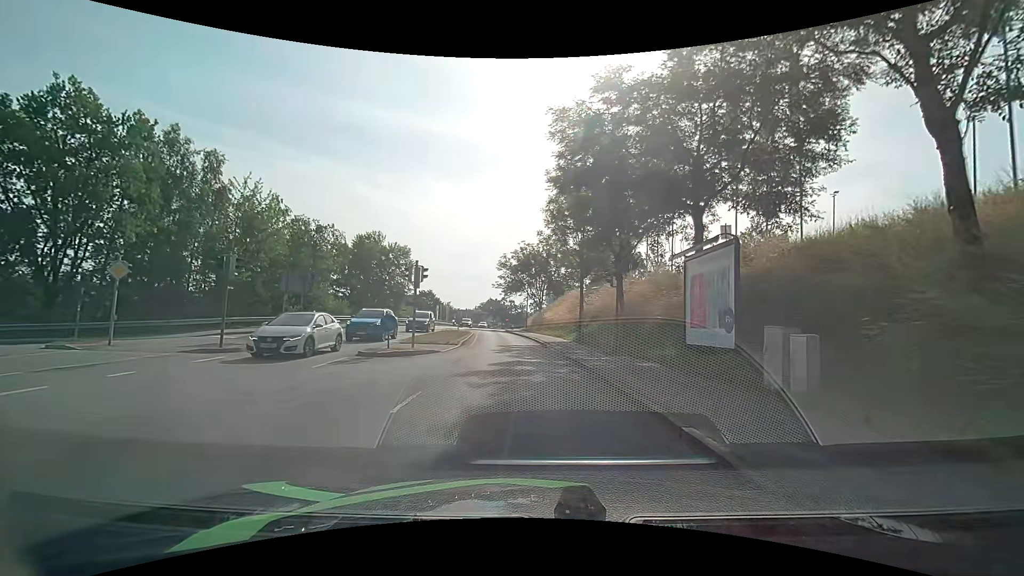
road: tertiary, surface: asphalt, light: Day
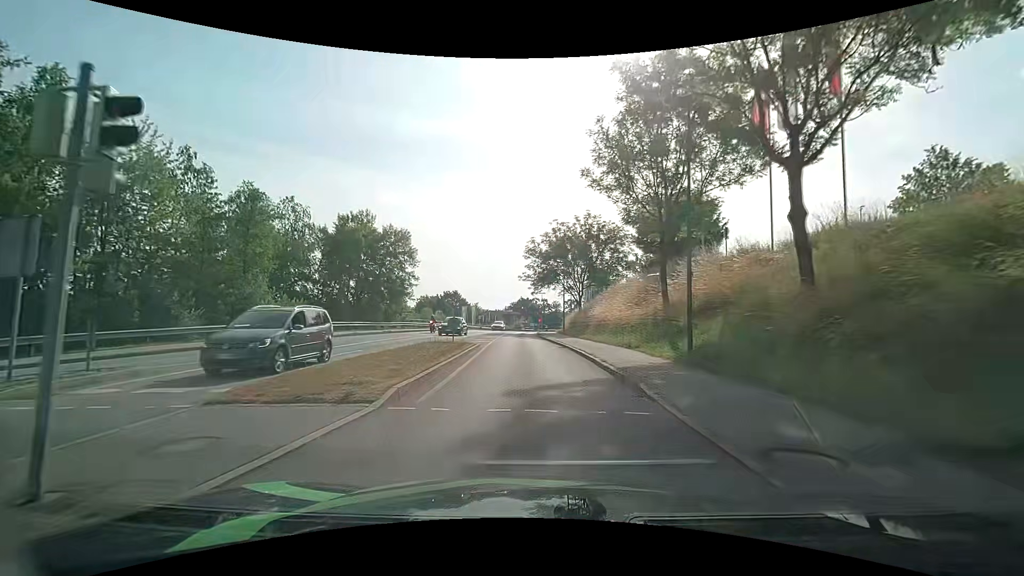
(-0.8, +16.7) m; -5°
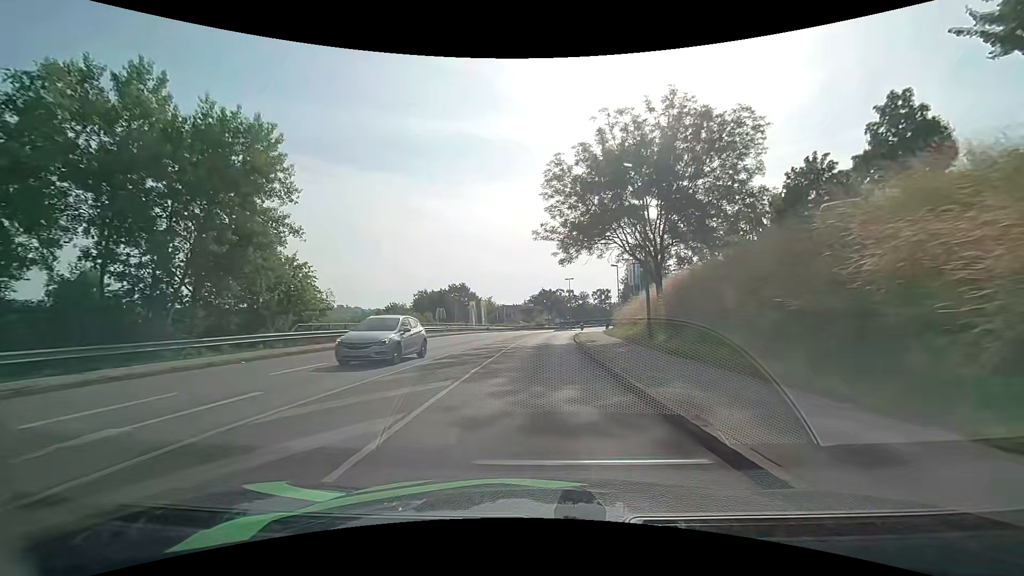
(-0.7, +31.5) m; -2°
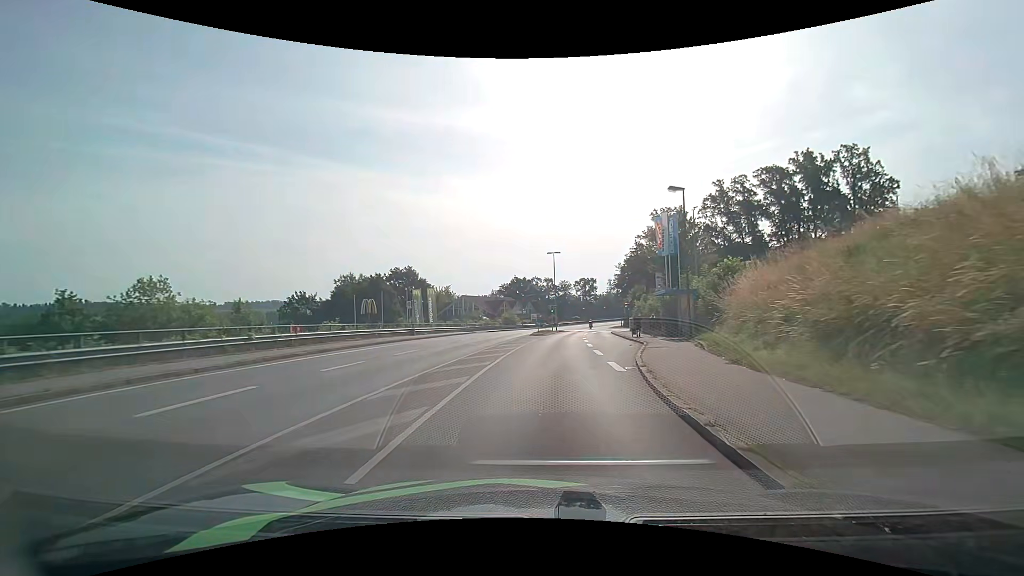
(+0.8, +35.1) m; +3°
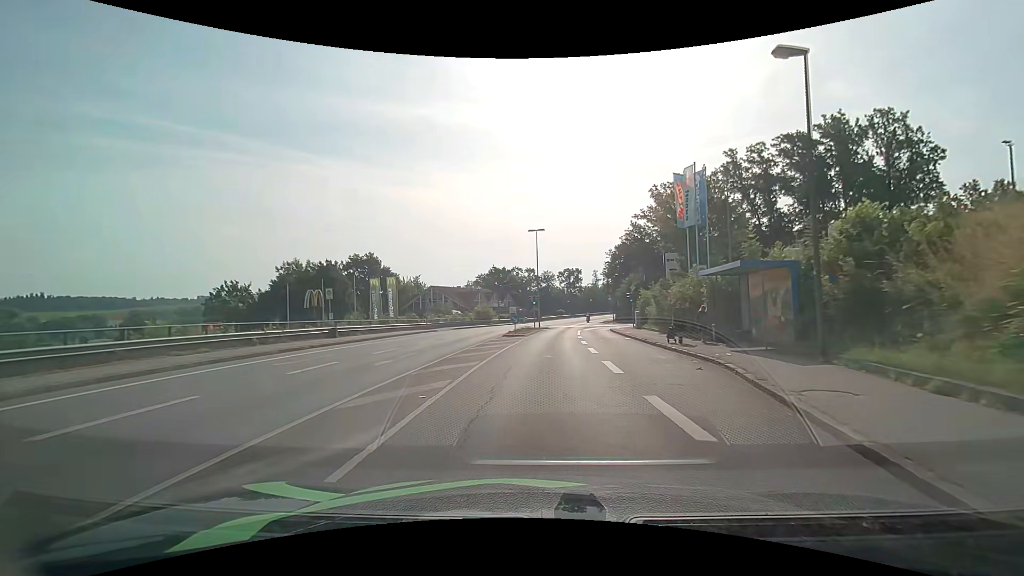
(+0.3, +13.3) m; +3°
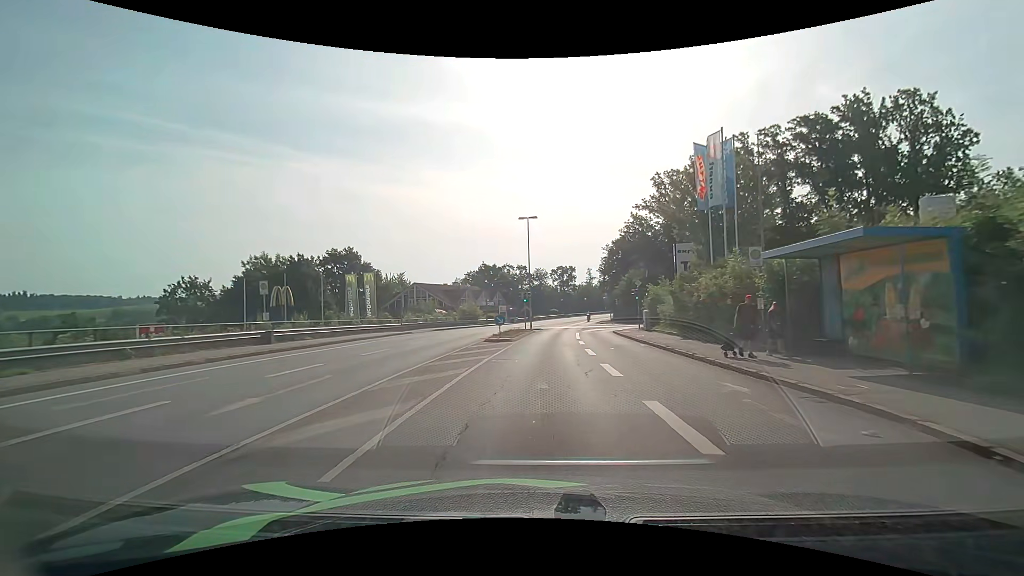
(0.0, +6.5) m; +1°
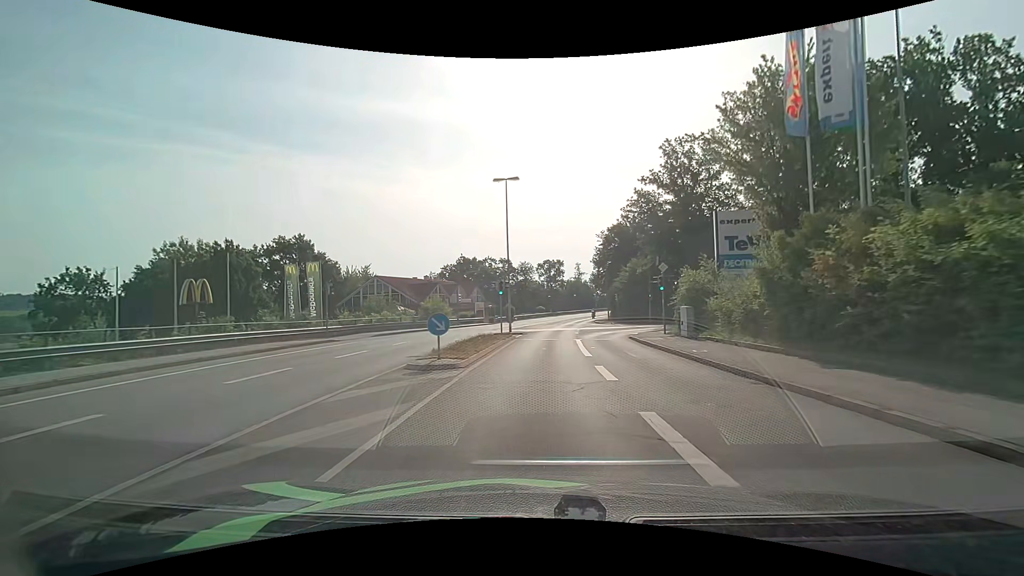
(+0.2, +12.8) m; +2°
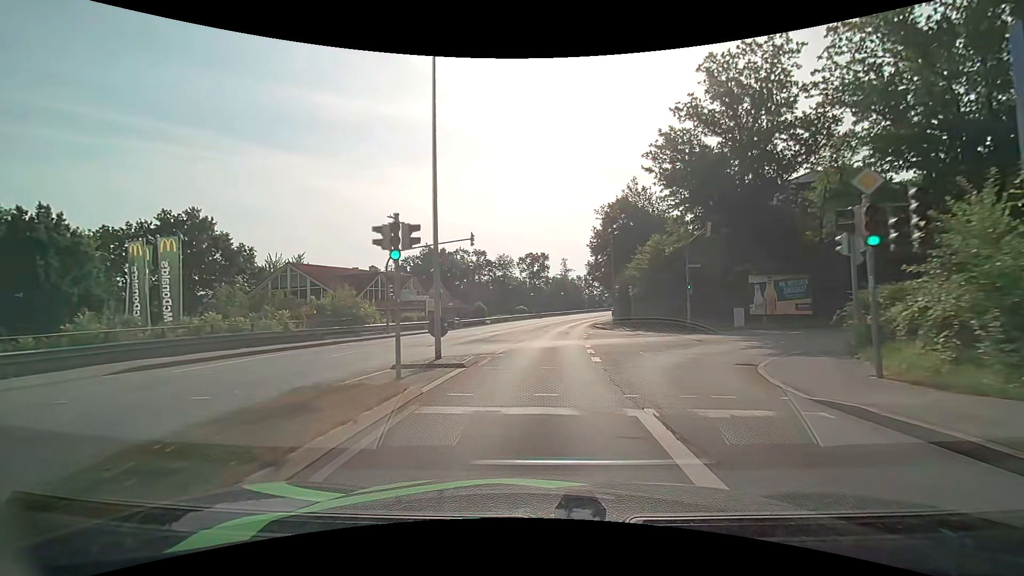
(+0.3, +19.4) m; +2°
(0, +10) (0, +20) (+1, +30) (+2, +40) (+3, +50) (+5, +60) (+6, +70) (+9, +79) (+12, +89) (+15, +98) m
